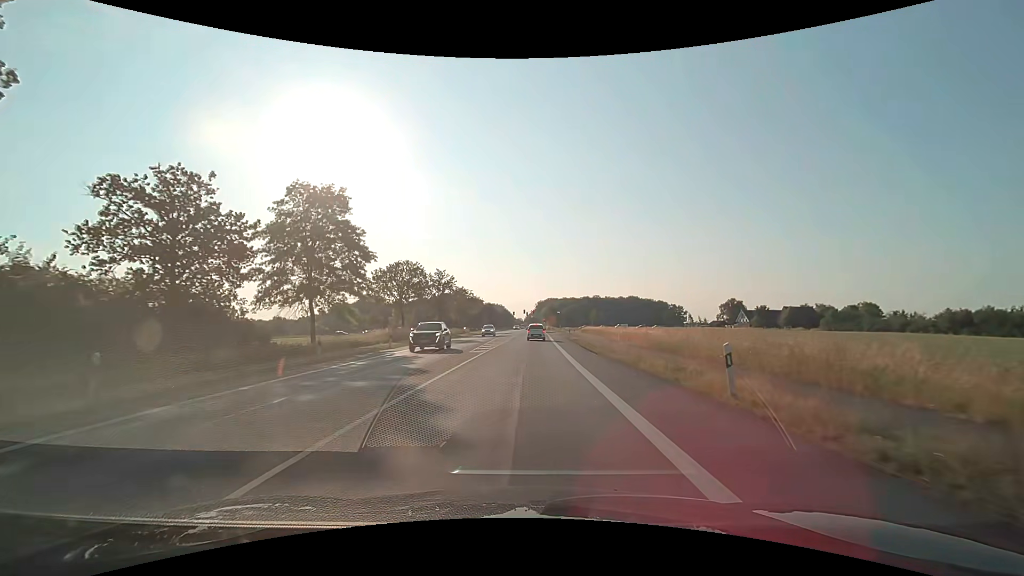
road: primary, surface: asphalt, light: Day
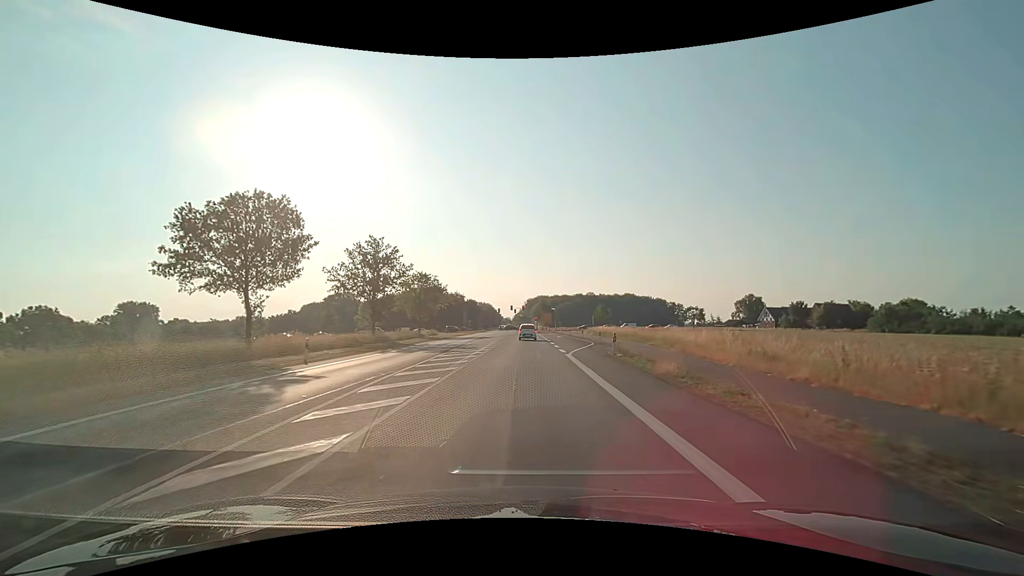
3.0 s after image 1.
(+0.4, +33.5) m; +1°
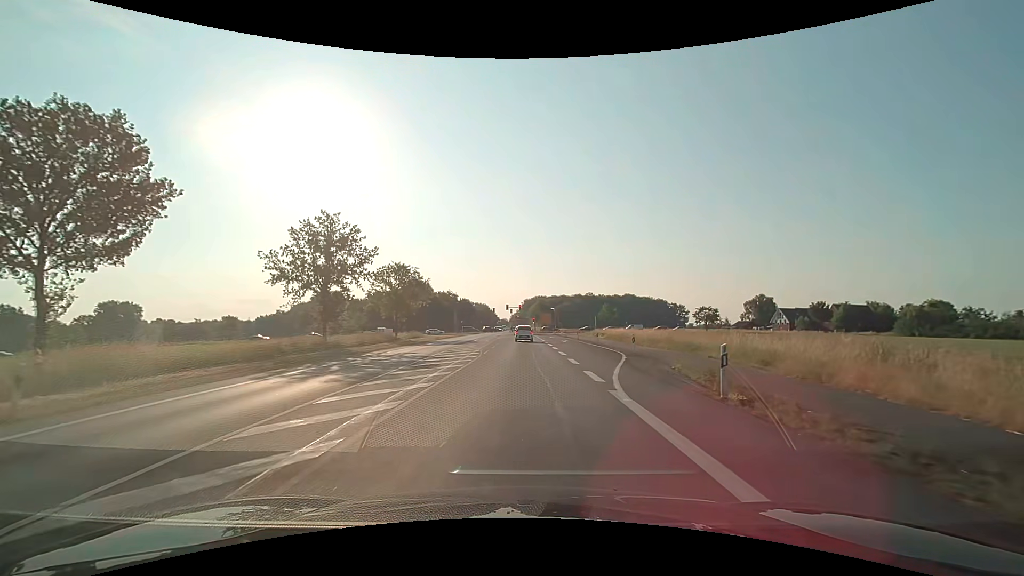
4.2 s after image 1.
(0.0, +12.8) m; +1°
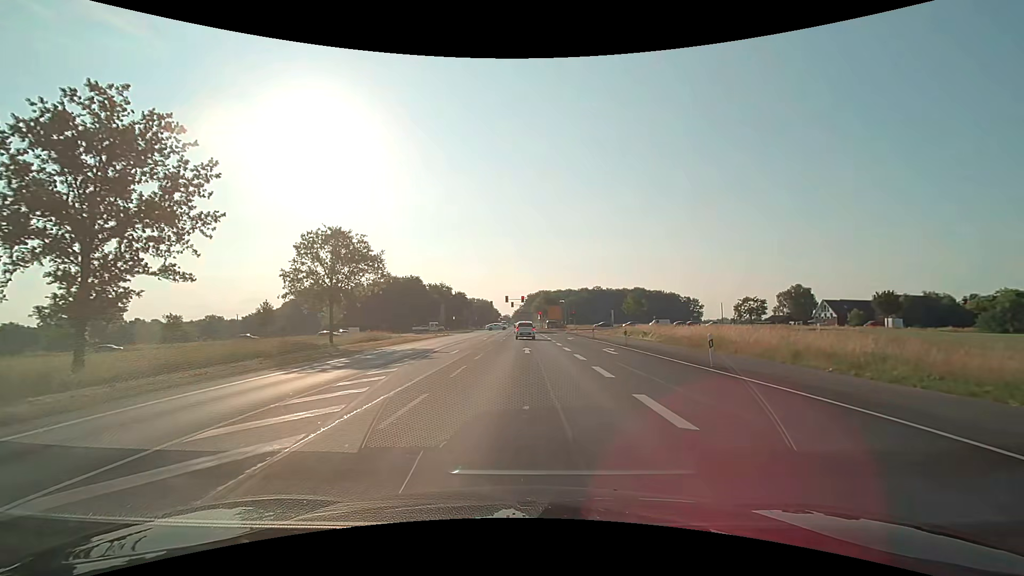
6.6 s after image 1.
(-0.2, +23.9) m; -1°
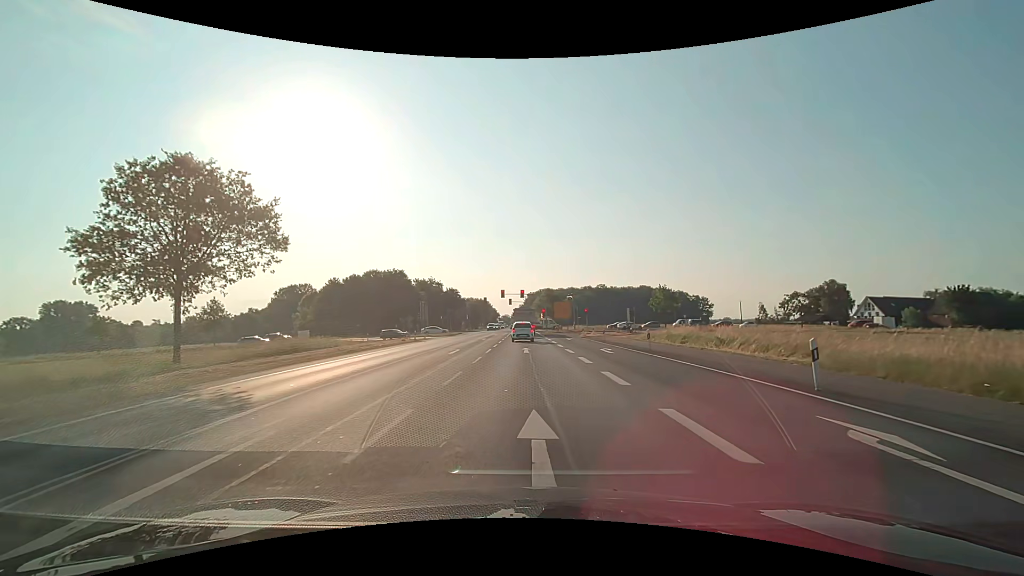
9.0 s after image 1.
(0.0, +19.4) m; 0°
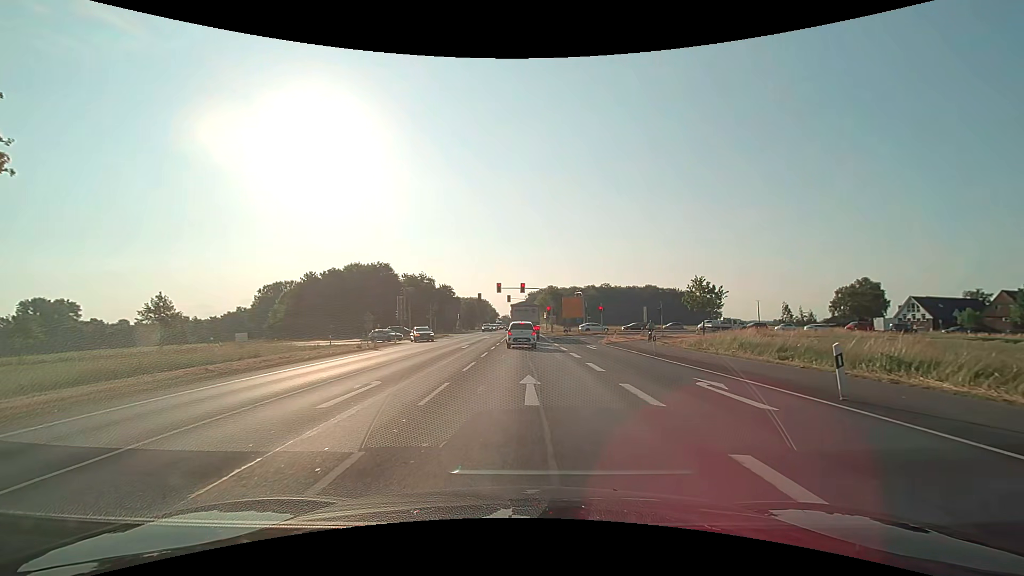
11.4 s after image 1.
(0.0, +14.5) m; -1°
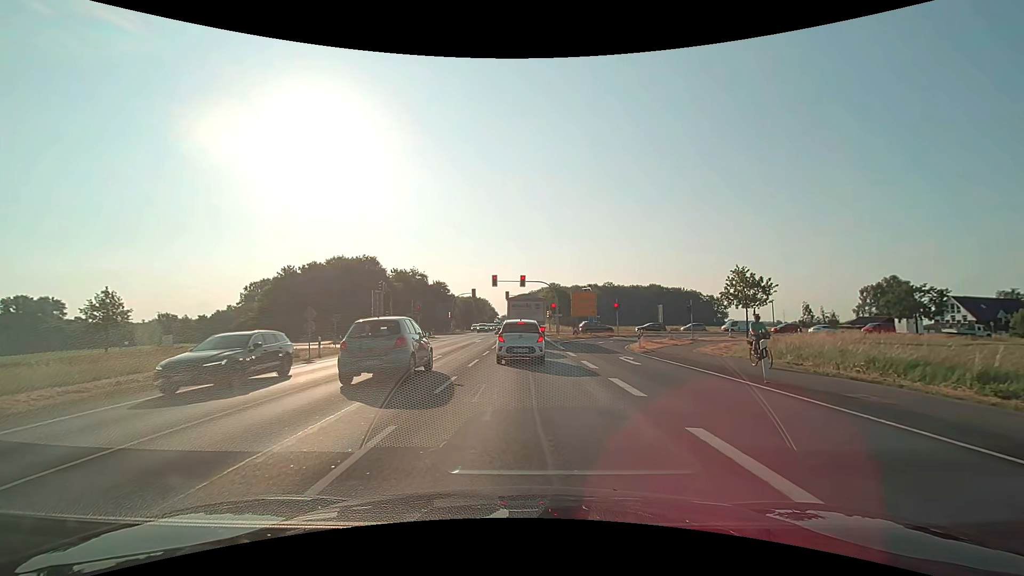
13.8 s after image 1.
(+0.1, +10.6) m; +1°
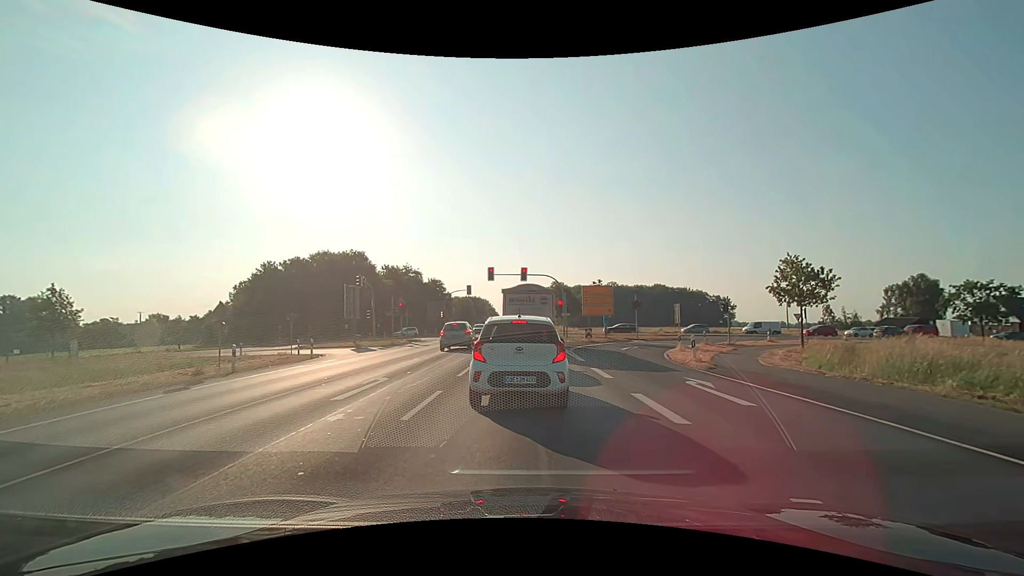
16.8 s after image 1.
(-0.1, +8.5) m; -1°
(0, +10) (0, +20) (0, +30) (0, +40) (0, +50) (0, +60) (0, +70) (0, +80) (0, +90) (0, +100) m
